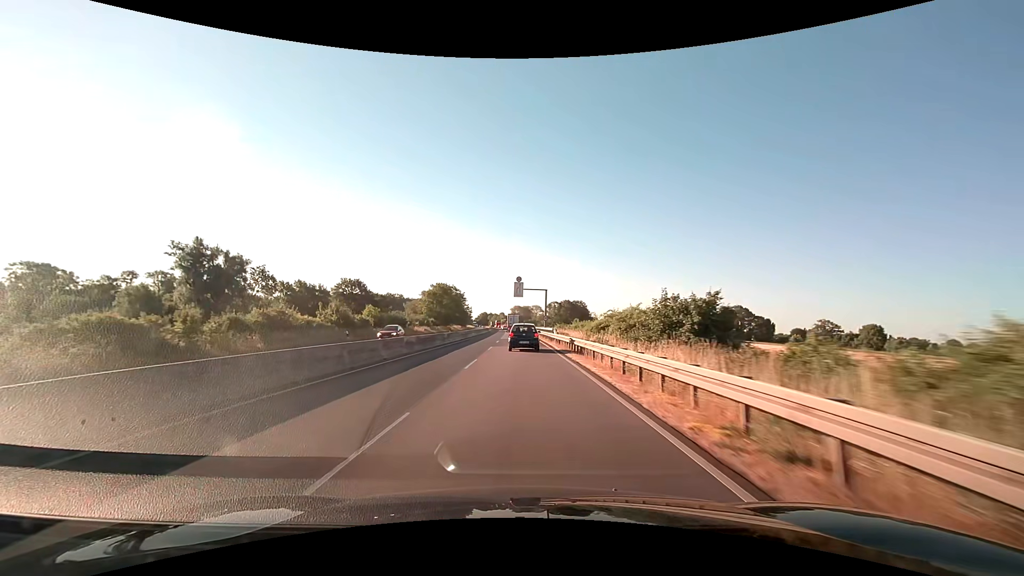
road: trunk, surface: asphalt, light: Day
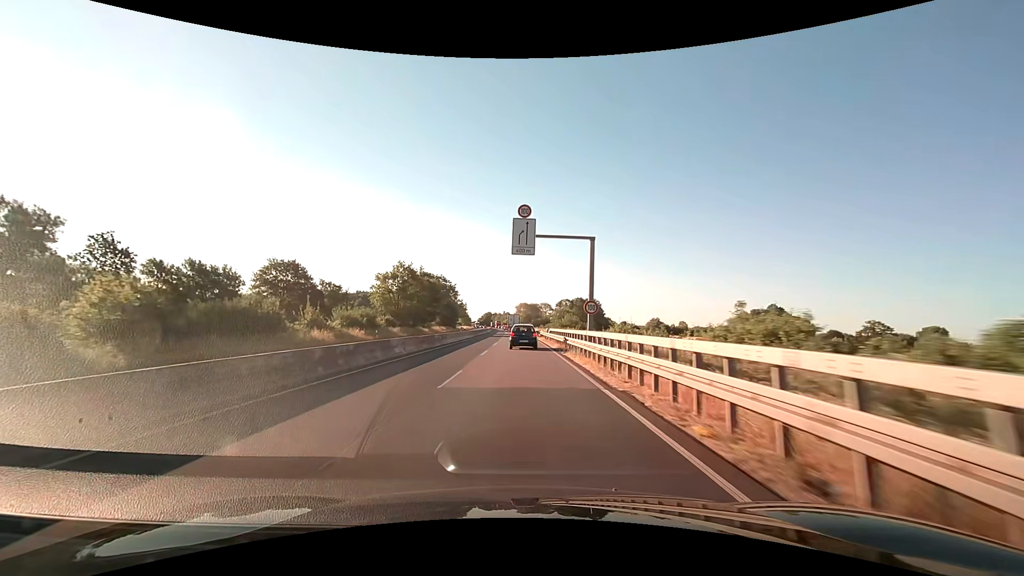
(-0.3, +40.7) m; -1°
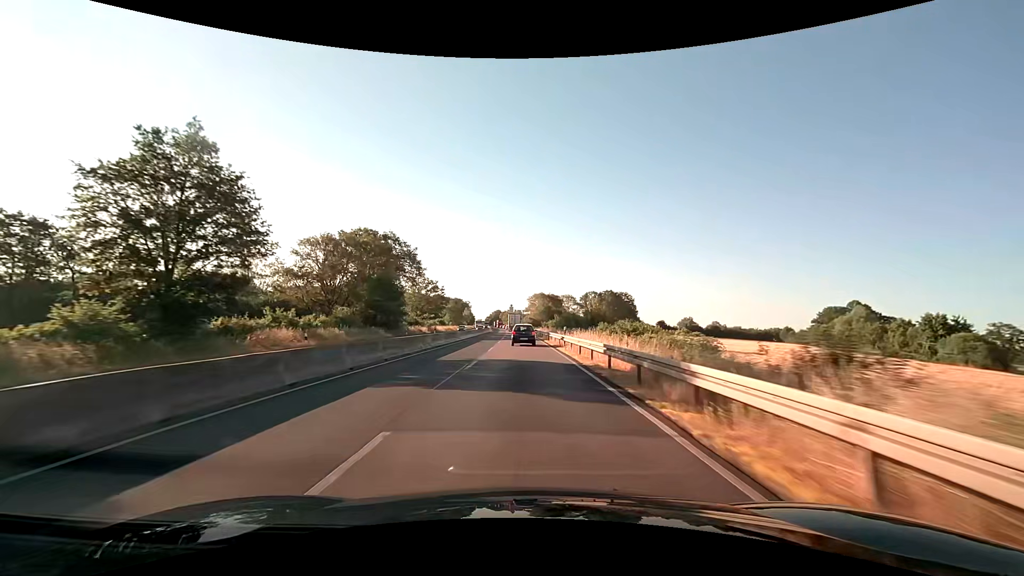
(-0.9, +68.8) m; -1°
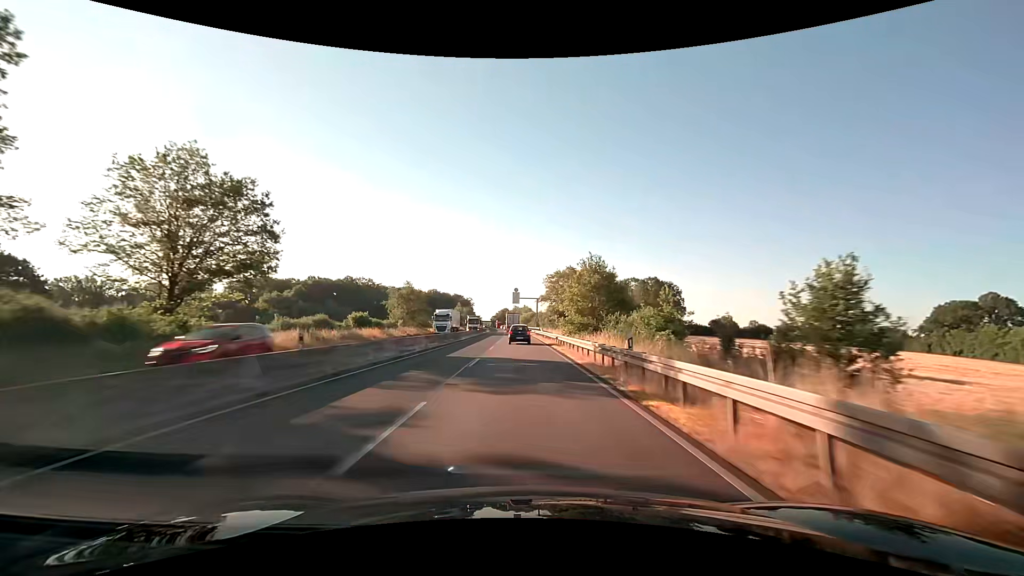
(-0.7, +69.9) m; -1°
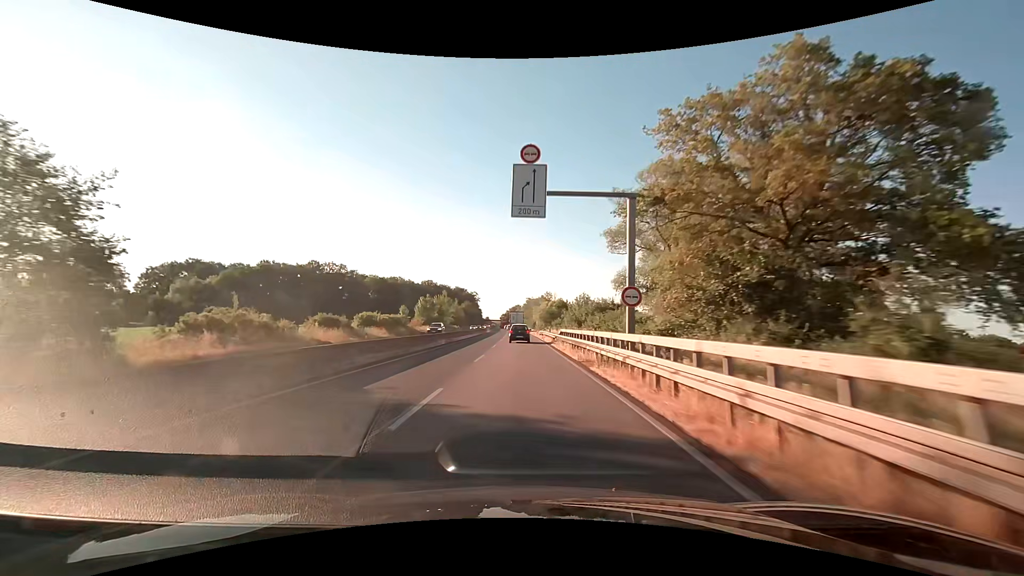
(-1.1, +70.3) m; -2°
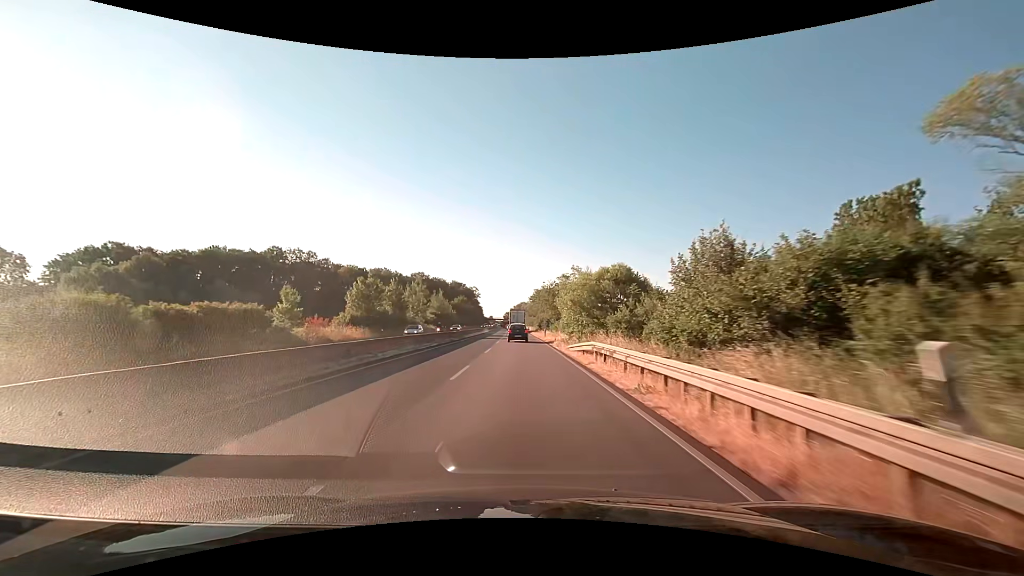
(-0.2, +42.2) m; -1°
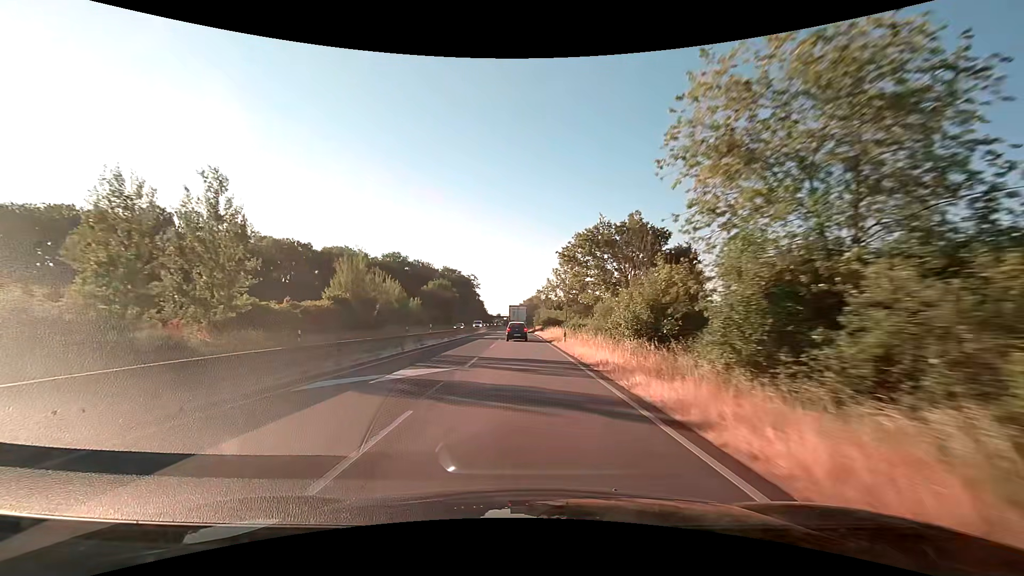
(-0.9, +68.6) m; -1°
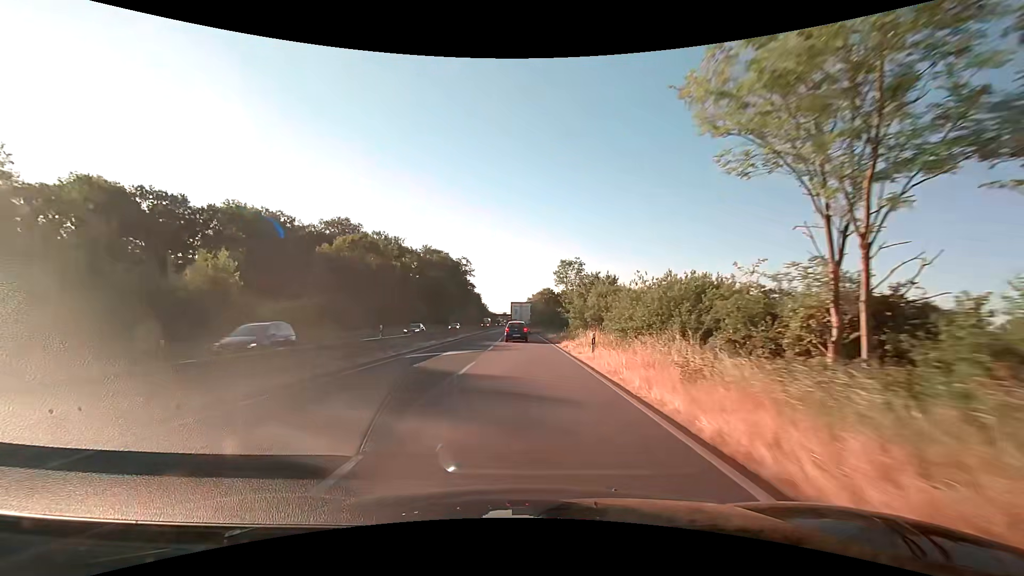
(-0.5, +62.2) m; -1°
(0, +10) (0, +20) (0, +30) (0, +40) (0, +50) (0, +60) (0, +70) (0, +80) (-1, +90) (-1, +100) m
